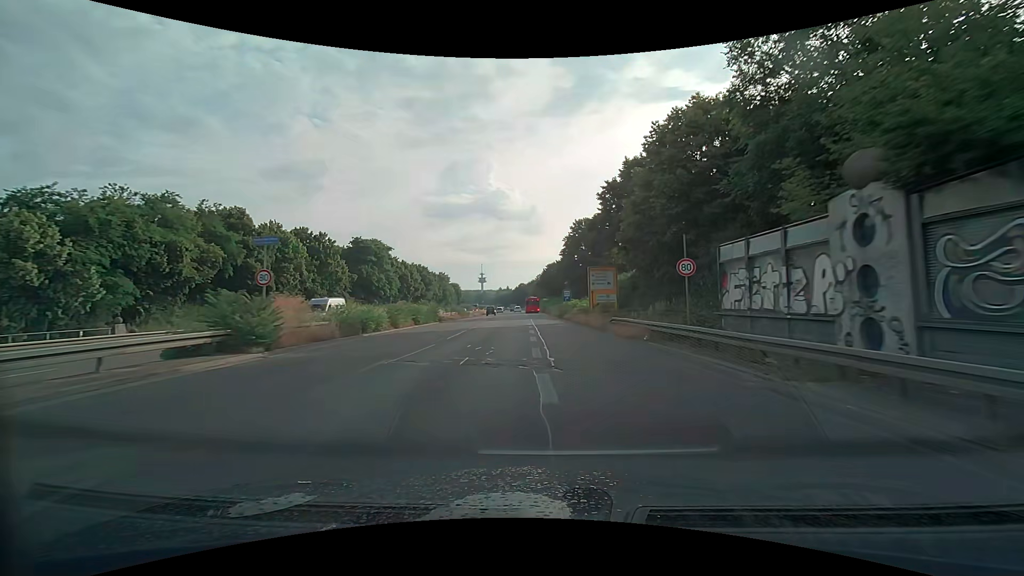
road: trunk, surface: asphalt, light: Day
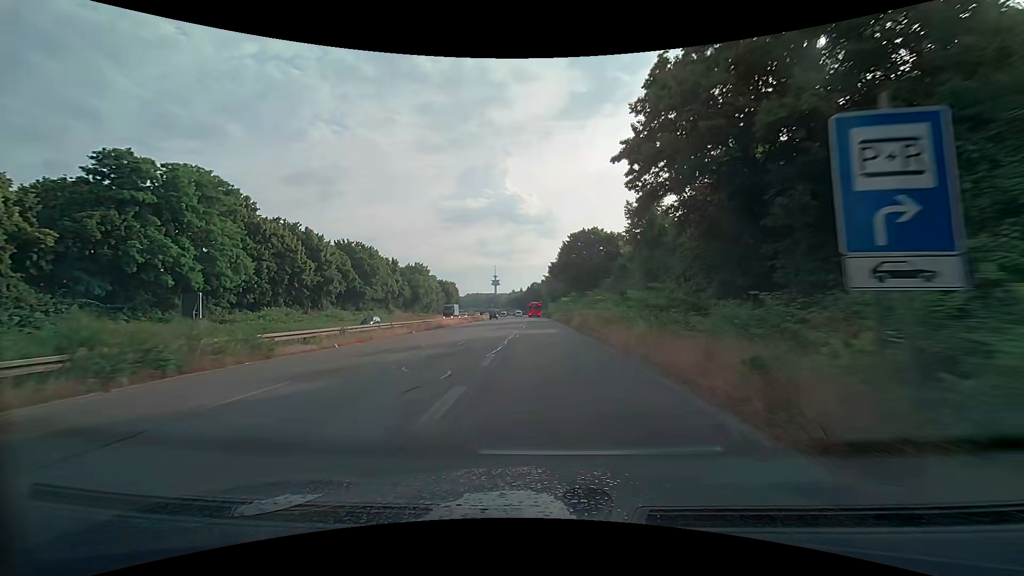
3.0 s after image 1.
(-0.1, +56.4) m; -1°
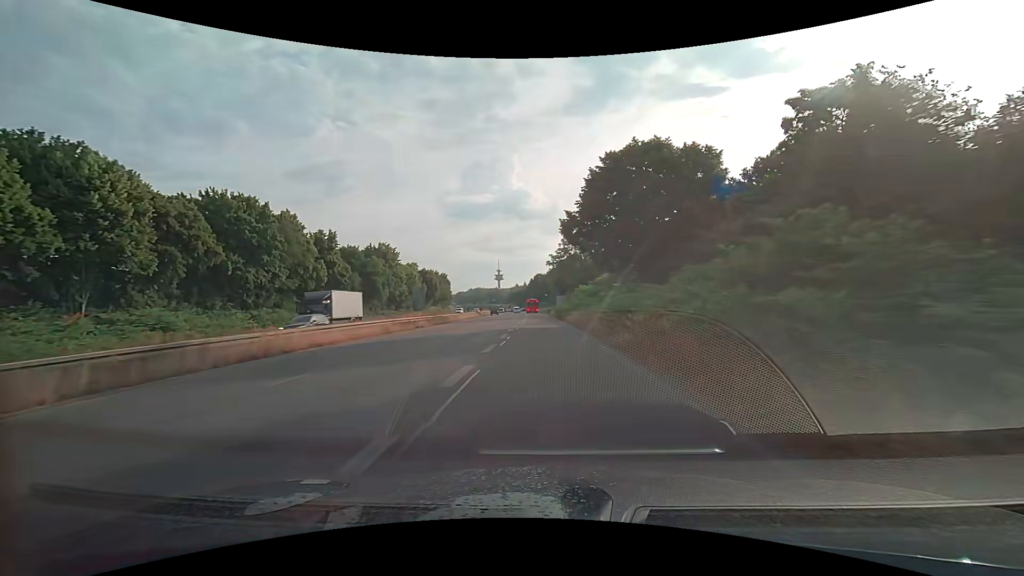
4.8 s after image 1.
(-0.4, +33.9) m; -1°
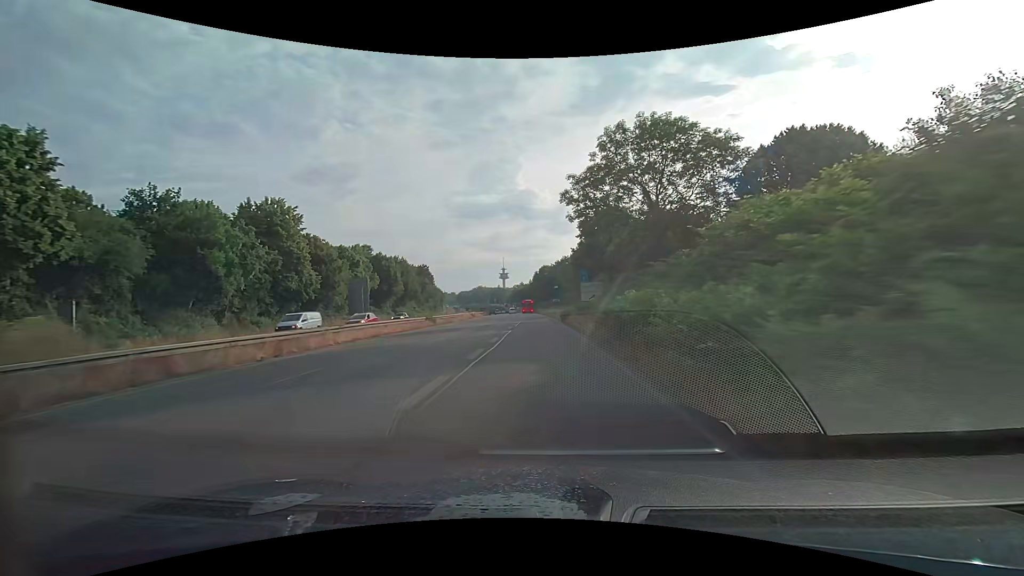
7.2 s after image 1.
(-0.4, +44.4) m; -1°
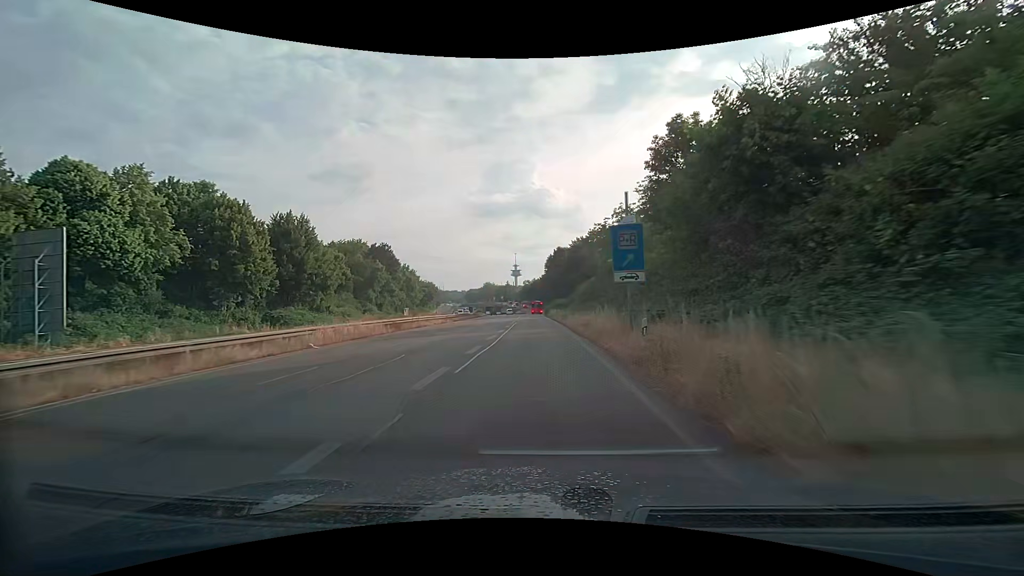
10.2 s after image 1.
(-0.6, +53.4) m; -2°
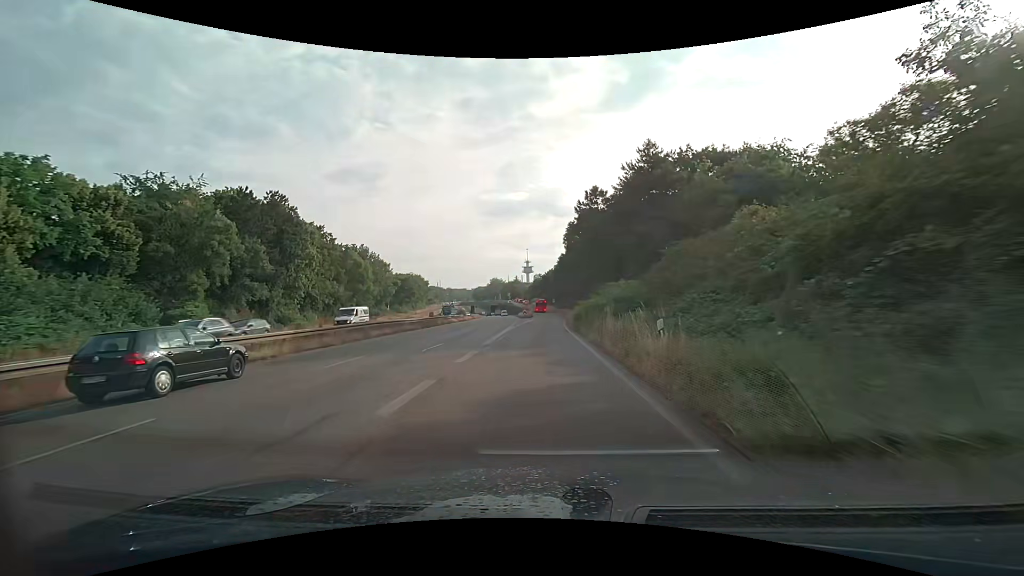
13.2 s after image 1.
(-0.8, +50.7) m; -1°
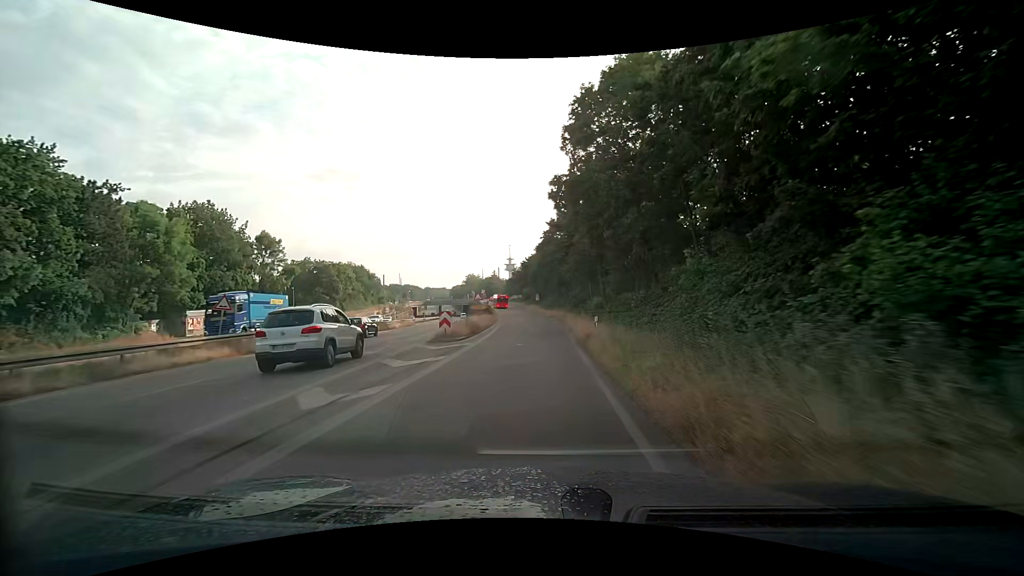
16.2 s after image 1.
(+0.7, +48.8) m; +2°
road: trunk_link
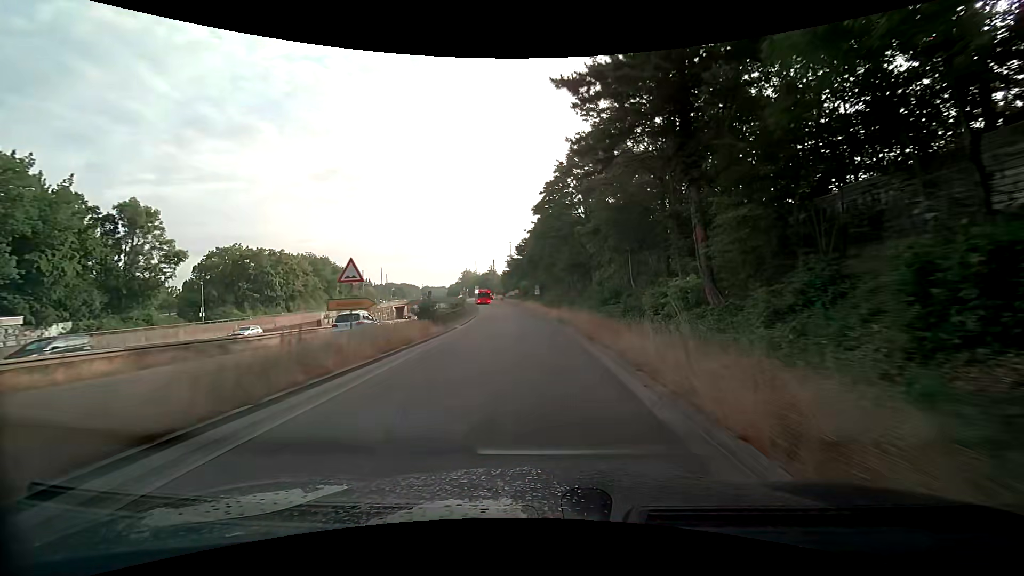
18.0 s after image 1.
(0.0, +28.4) m; 0°
(0, +10) (0, +20) (0, +30) (-1, +40) (-2, +50) (-2, +60) (-4, +70) (-5, +80) (-6, +90) (-7, +100) m
